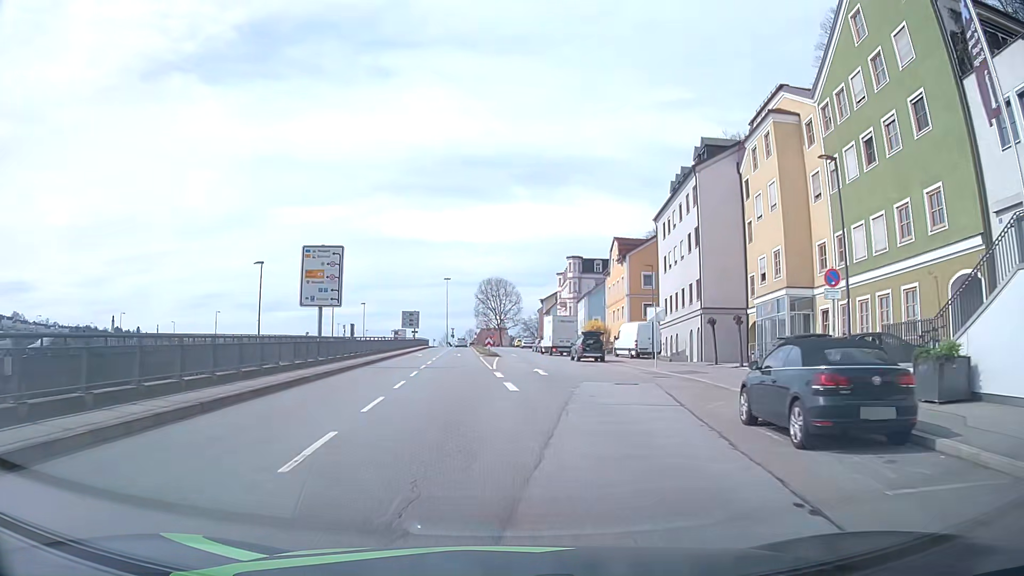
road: primary_link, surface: asphalt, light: Day
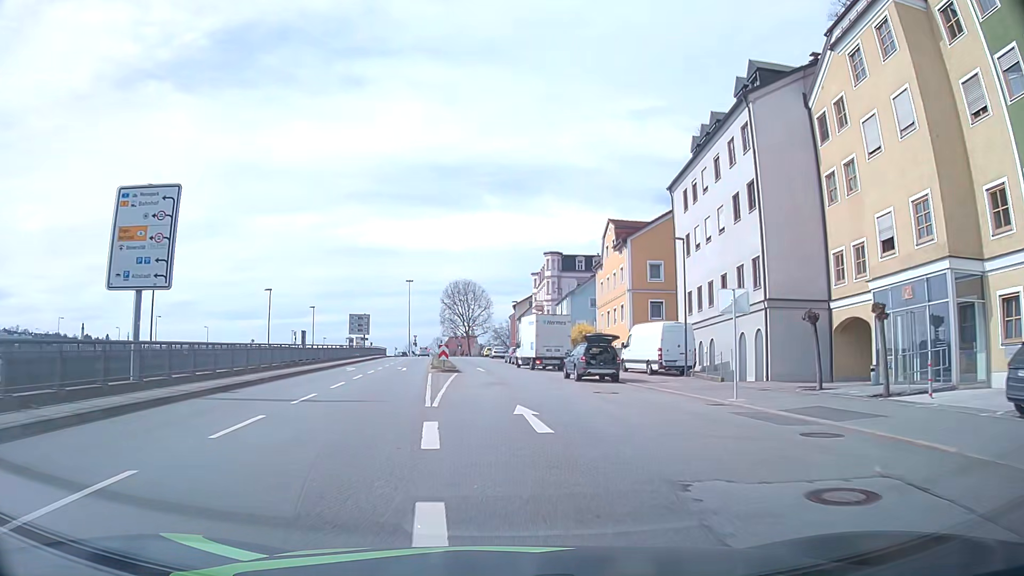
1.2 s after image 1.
(+0.2, +15.4) m; +2°
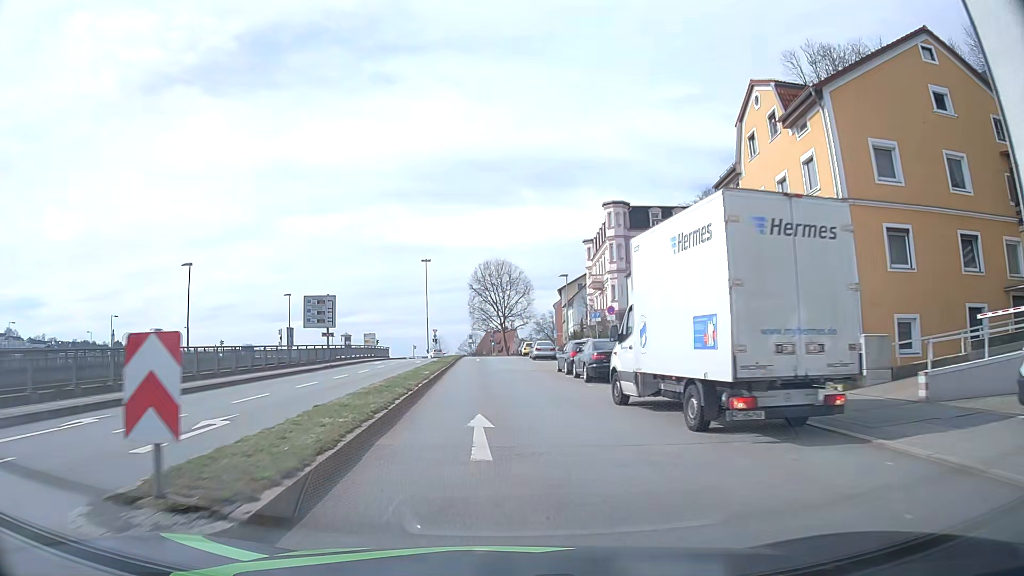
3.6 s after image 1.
(-0.2, +30.1) m; -2°
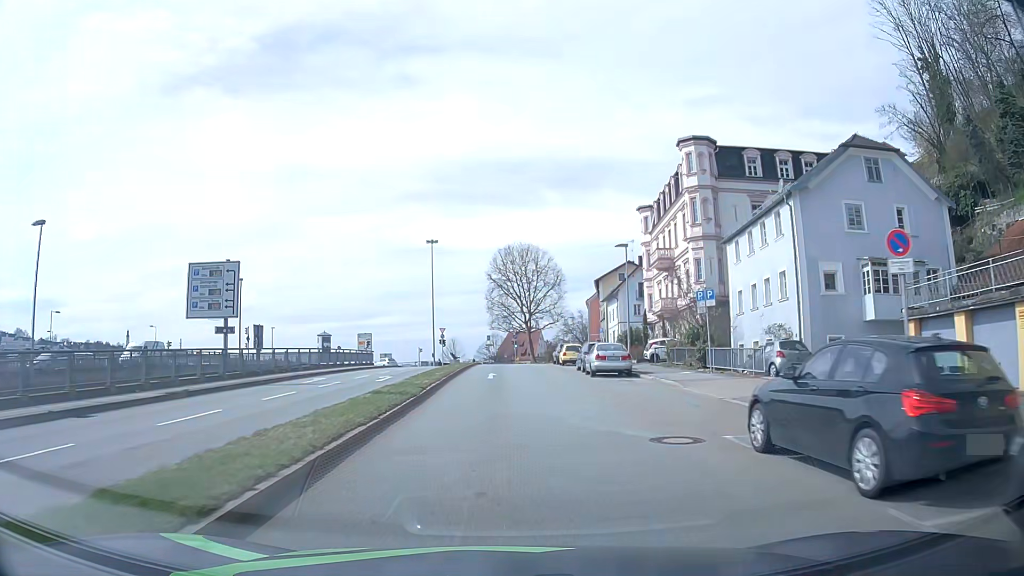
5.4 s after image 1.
(-1.0, +22.4) m; -3°
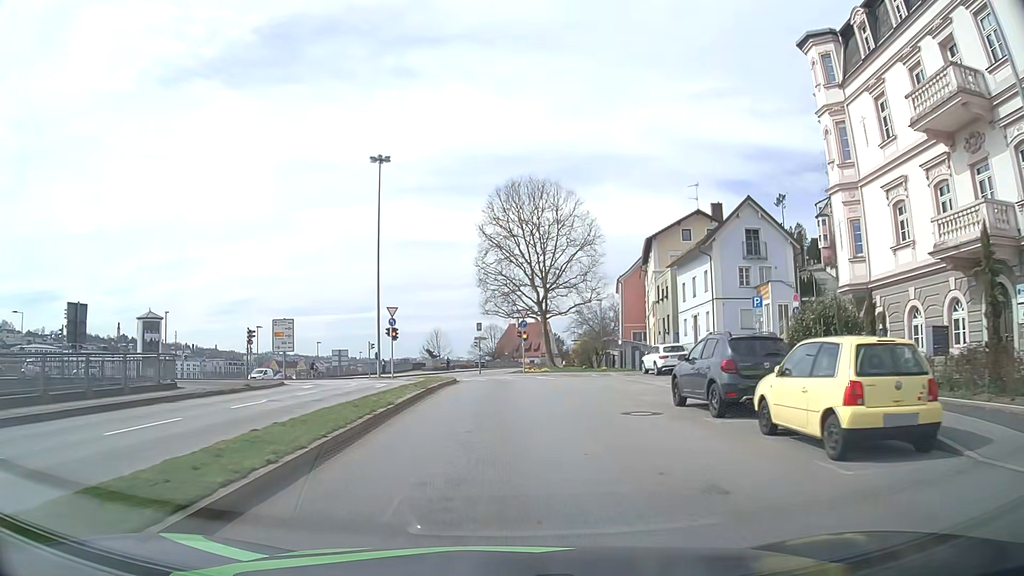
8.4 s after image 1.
(0.0, +37.7) m; 0°
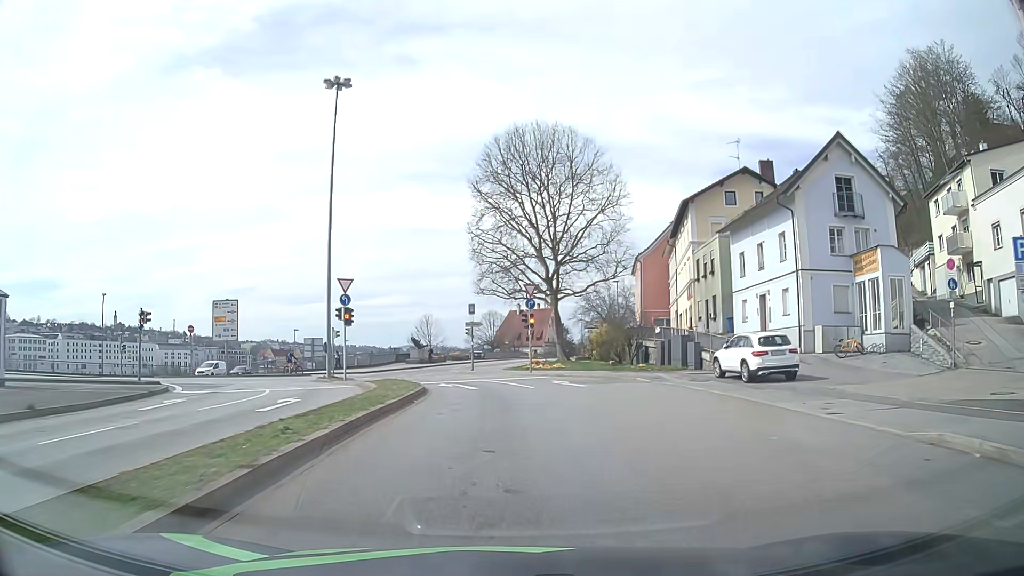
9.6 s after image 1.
(0.0, +13.5) m; 0°
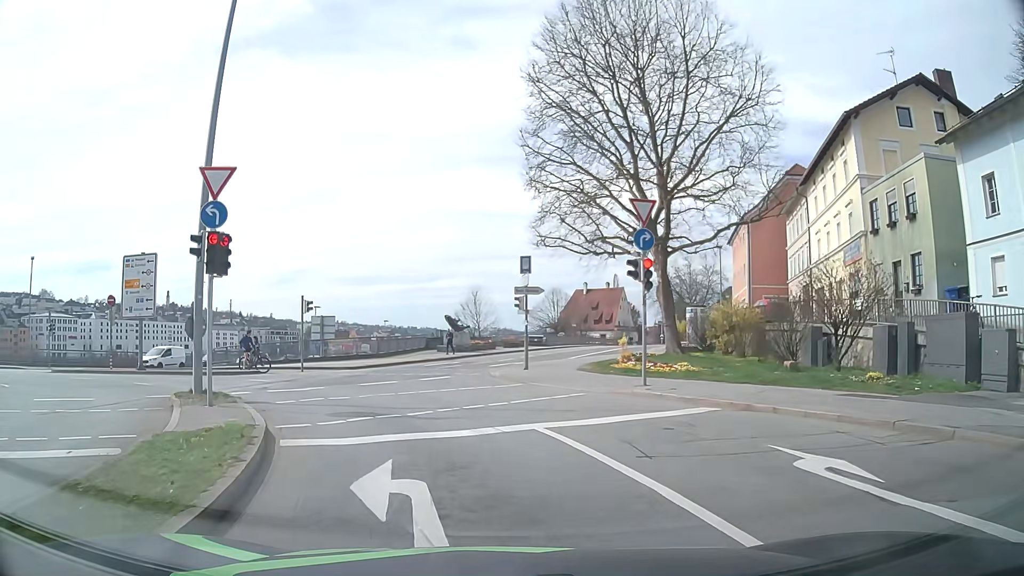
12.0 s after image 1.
(-0.5, +19.1) m; -6°
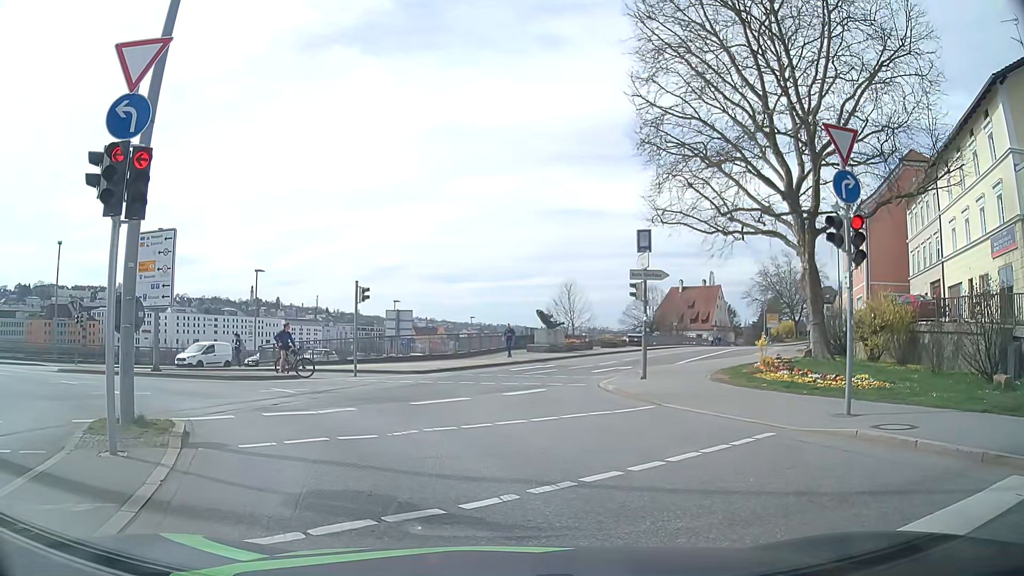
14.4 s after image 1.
(-0.4, +6.2) m; -7°
(-2, +10) (-7, +18) (-16, +23) (-26, +26) (-35, +28) (-45, +31) (-55, +33) (-64, +36) (-74, +38) (-84, +40) m
